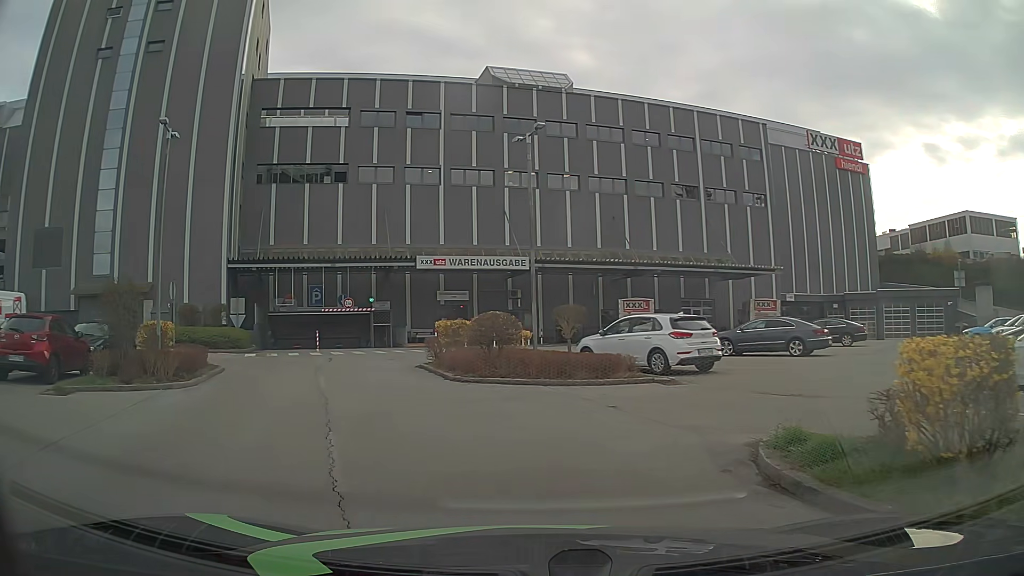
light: Day
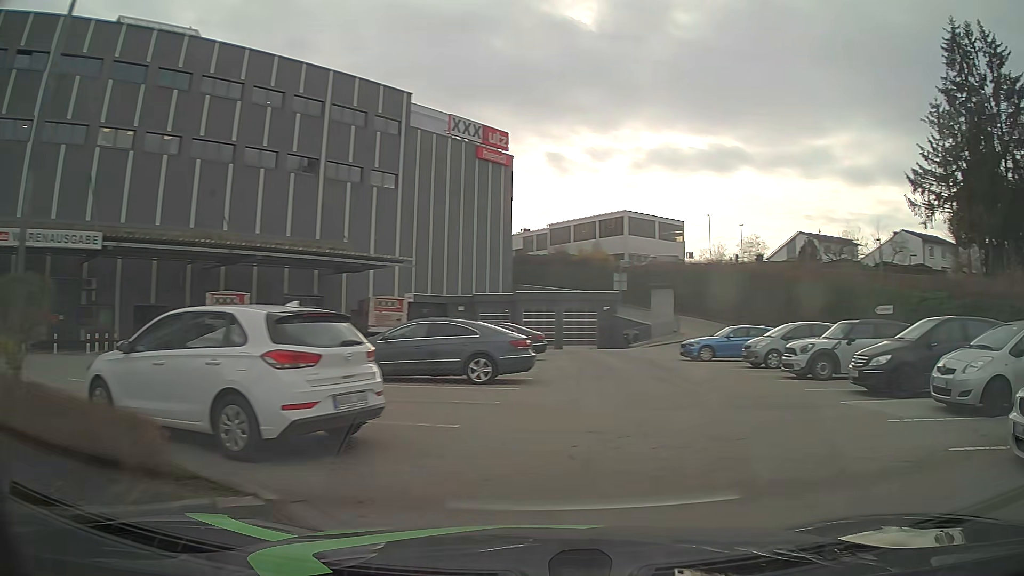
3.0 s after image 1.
(+1.0, +9.9) m; +35°
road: service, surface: asphalt
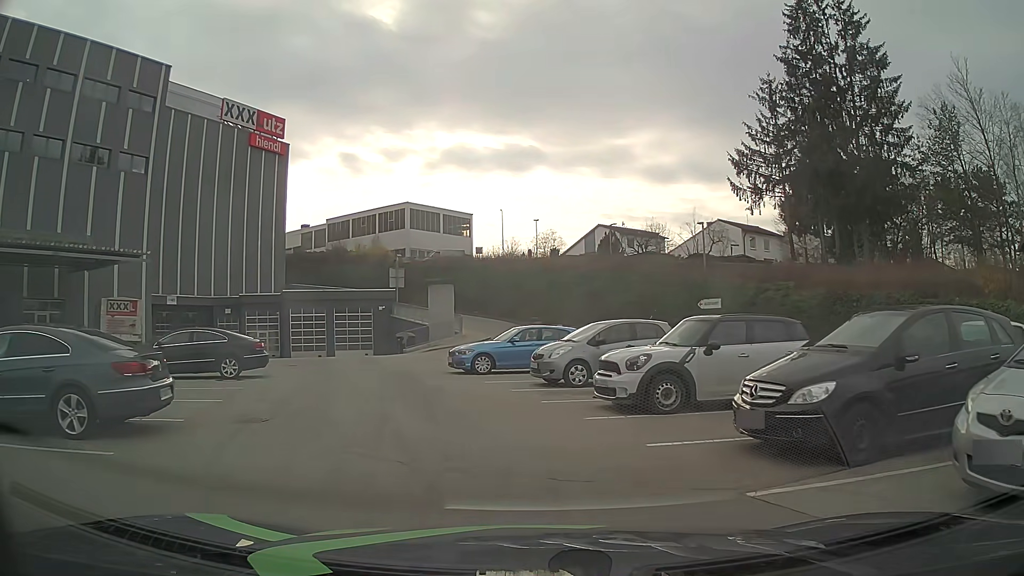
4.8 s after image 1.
(+1.6, +6.5) m; +16°
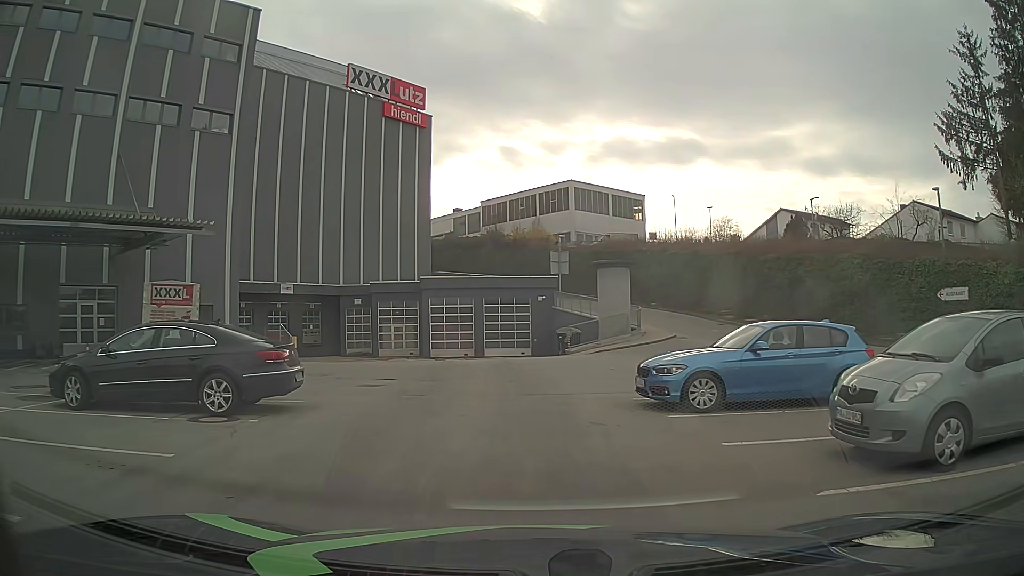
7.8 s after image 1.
(-0.9, +8.9) m; -13°
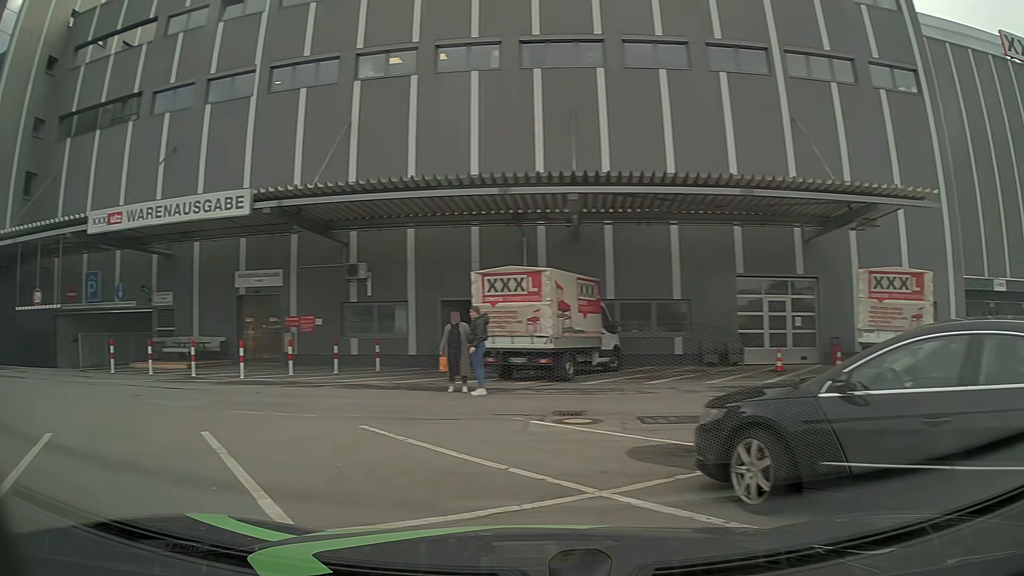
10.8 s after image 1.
(-2.8, +6.0) m; -61°
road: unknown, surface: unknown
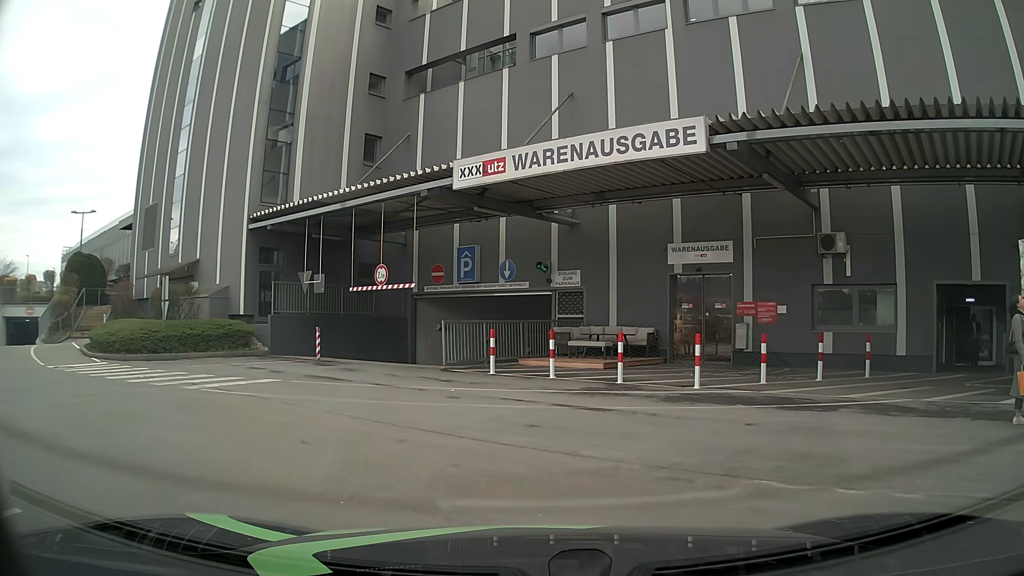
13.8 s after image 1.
(-2.5, +5.3) m; -34°
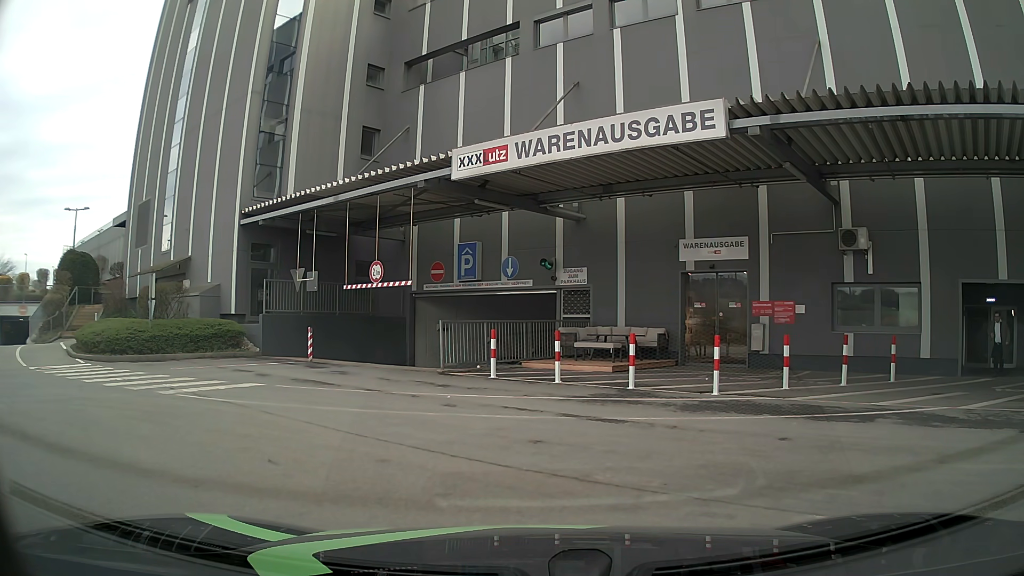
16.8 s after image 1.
(0.0, +1.1) m; 0°
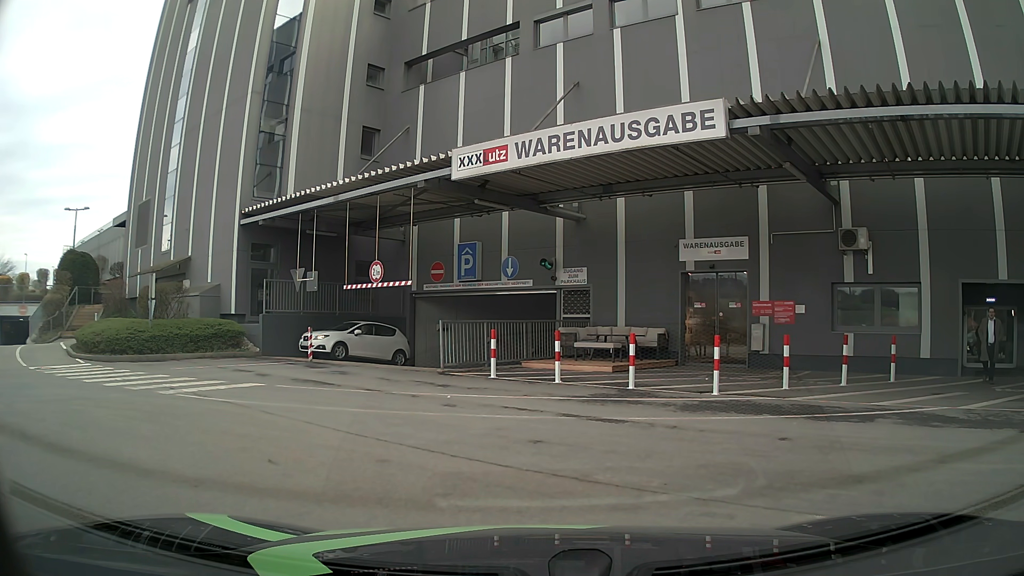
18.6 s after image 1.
(0.0, 0.0) m; 0°
